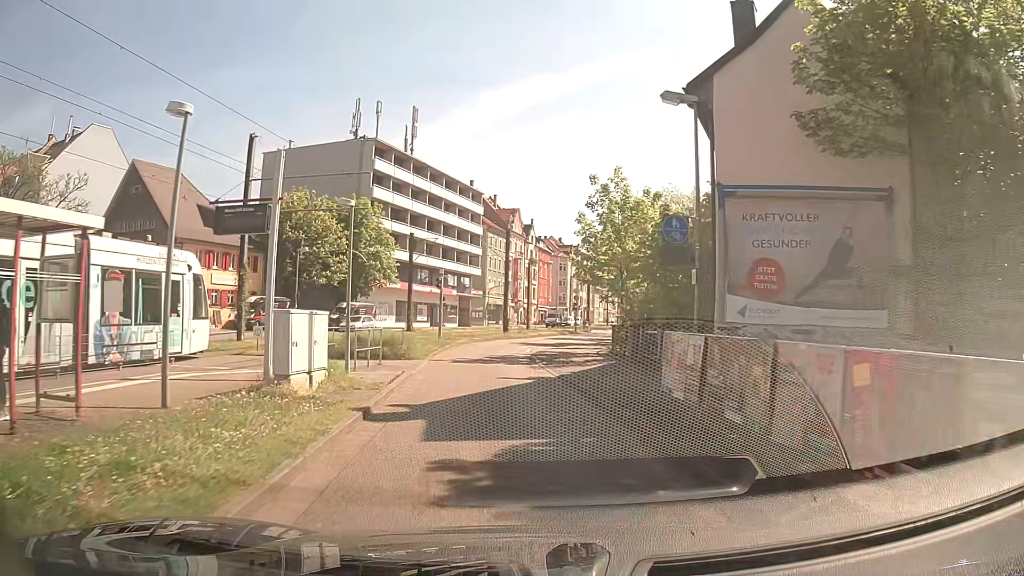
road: secondary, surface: asphalt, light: Day
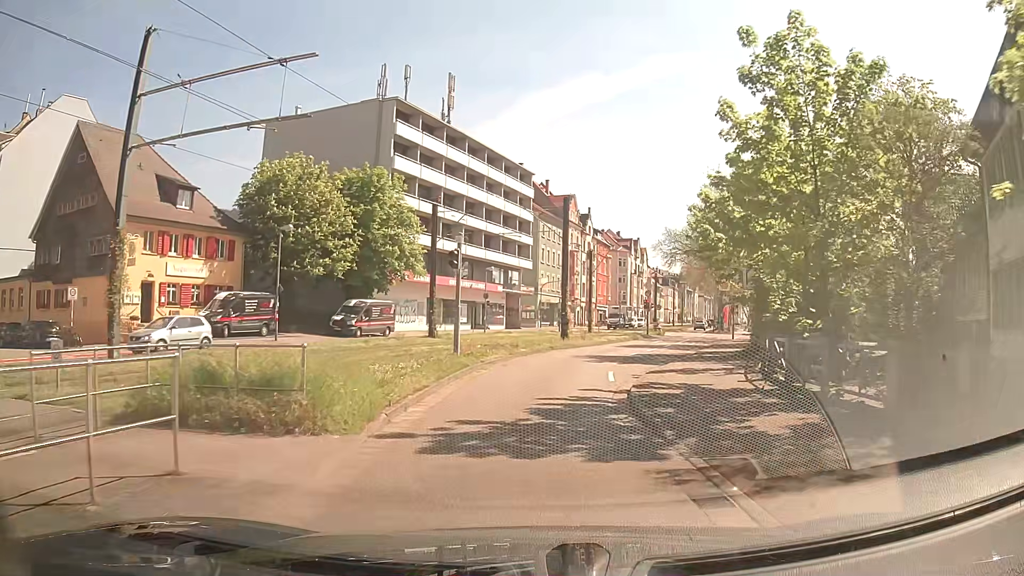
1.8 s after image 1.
(-0.6, +13.6) m; -4°
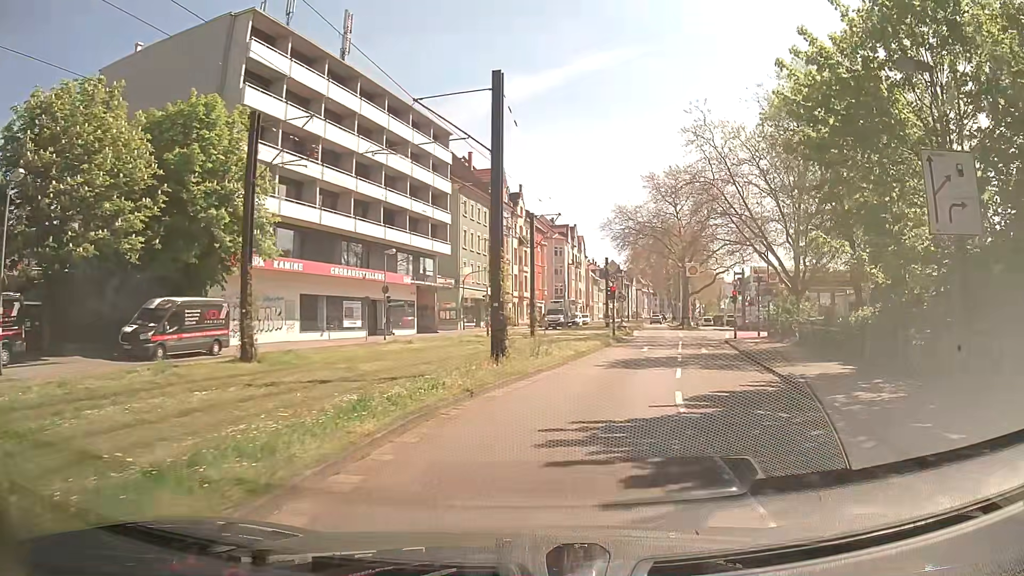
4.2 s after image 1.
(+0.6, +18.0) m; +6°
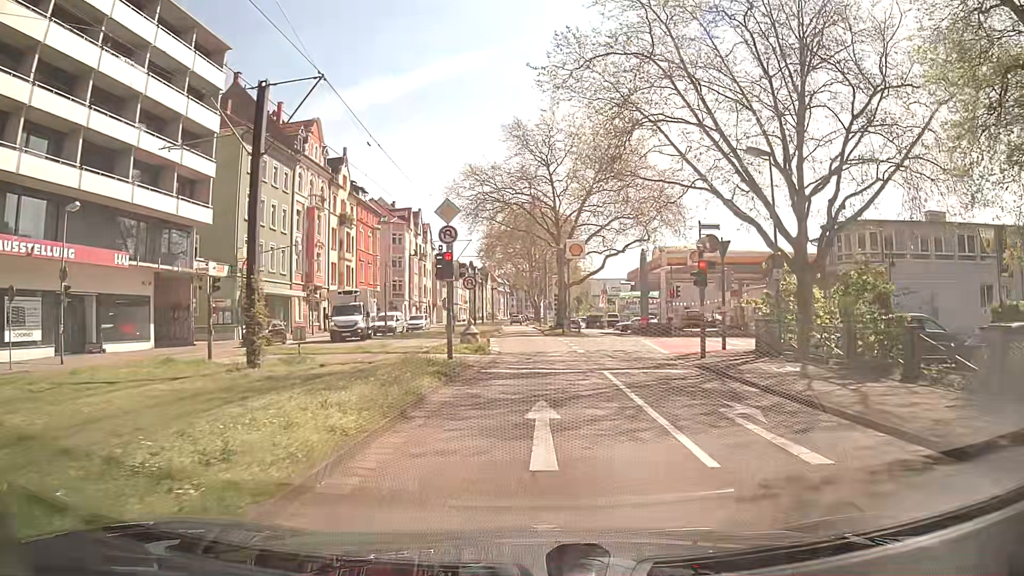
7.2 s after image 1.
(+2.7, +21.8) m; +12°
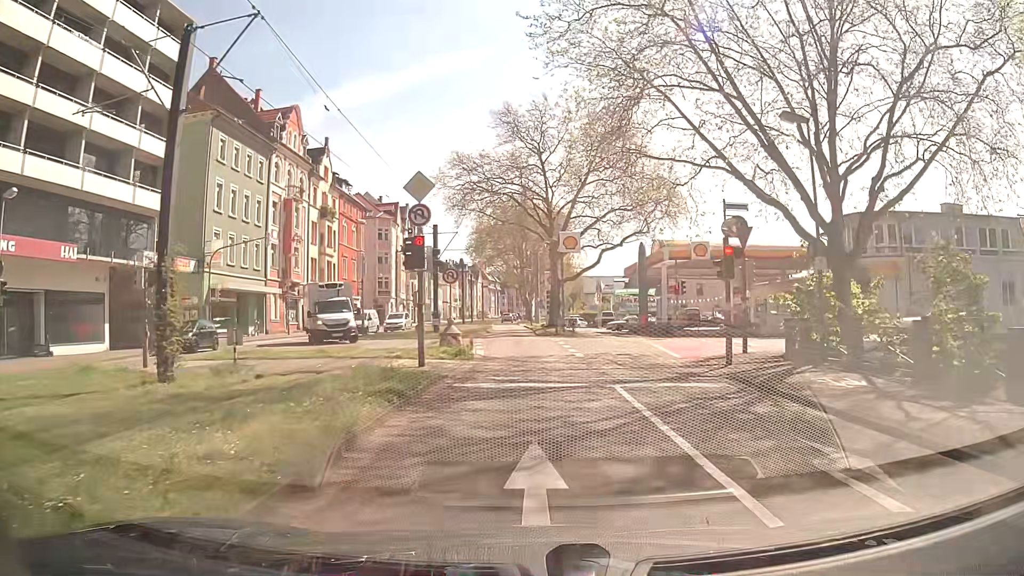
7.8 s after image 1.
(0.0, +3.6) m; 0°
